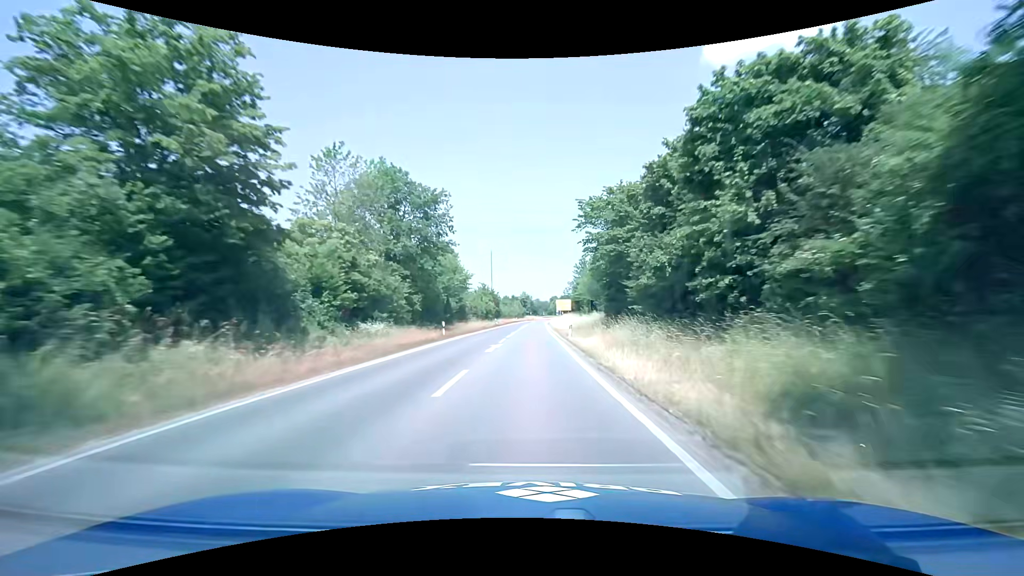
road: secondary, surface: asphalt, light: Day
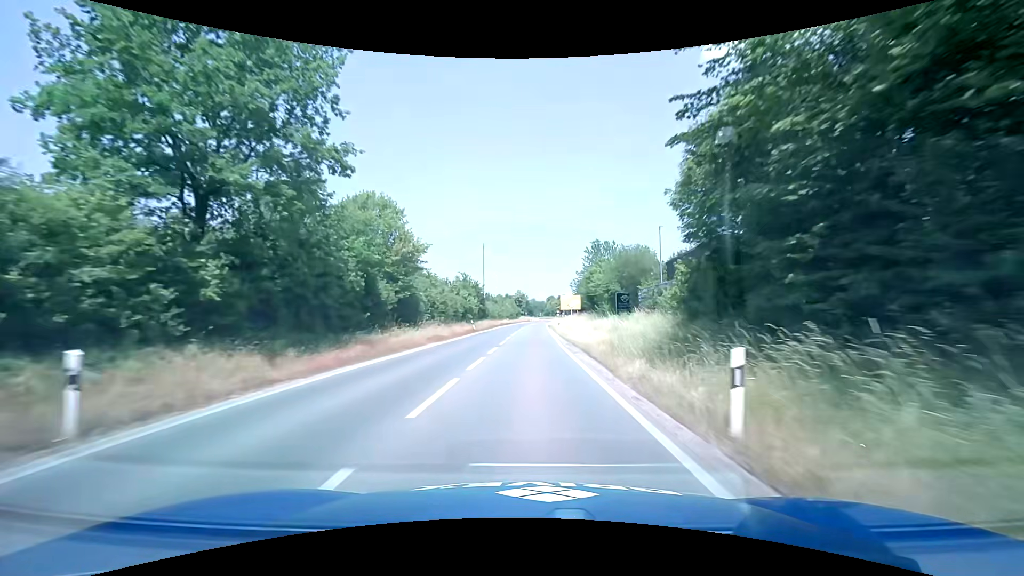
(-0.1, +23.8) m; 0°
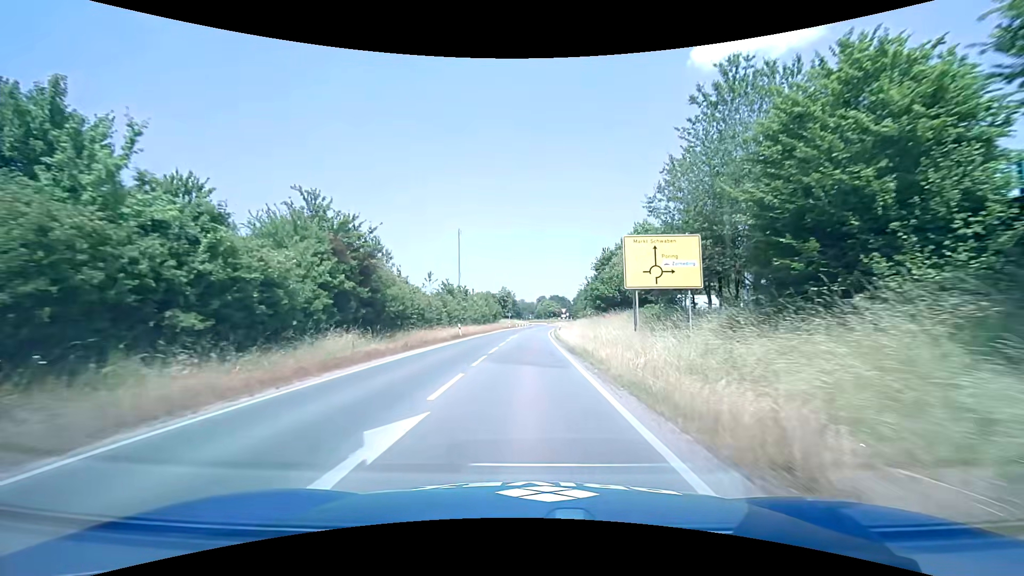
(+0.5, +51.2) m; +1°
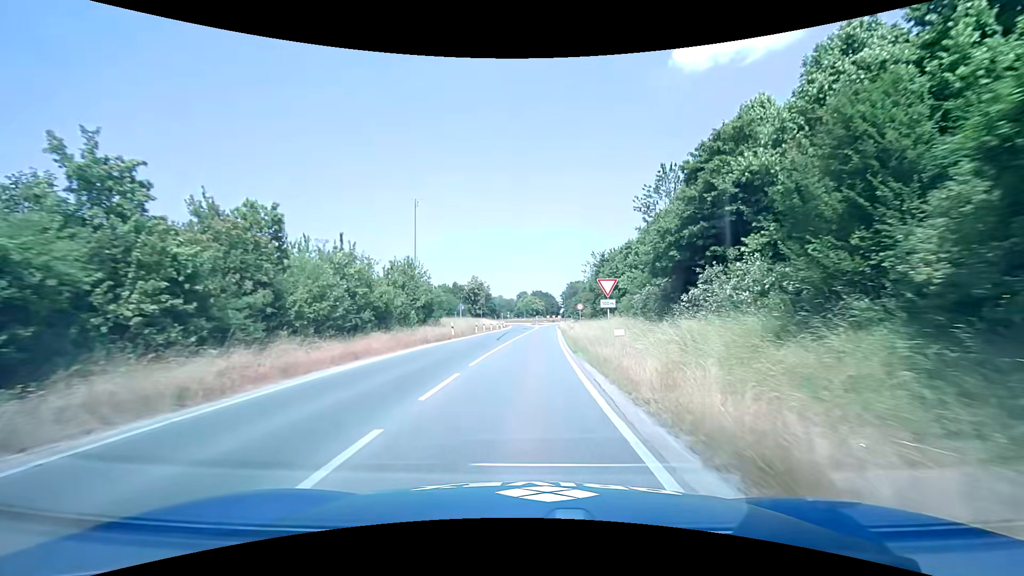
(+0.7, +47.9) m; +2°
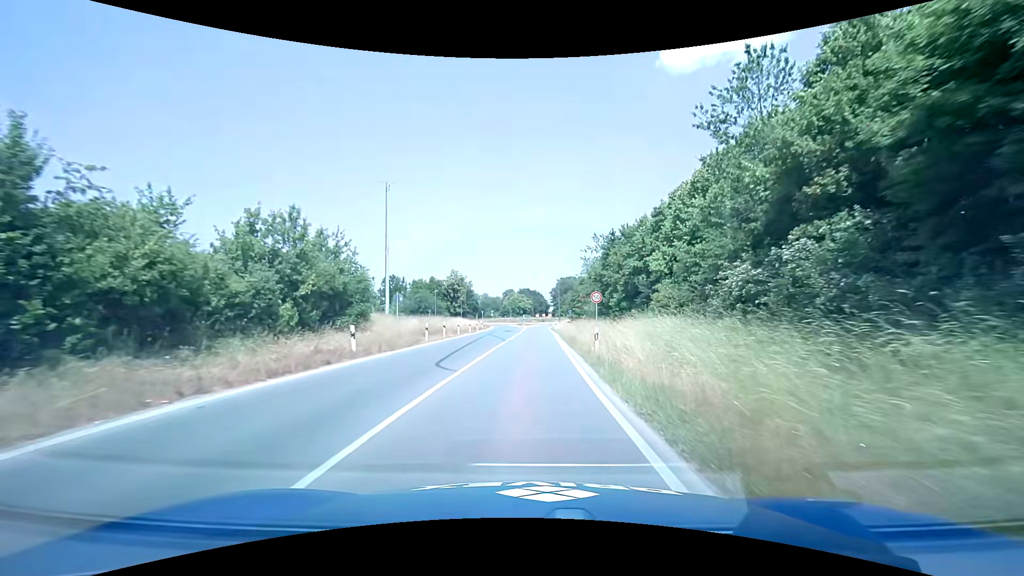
(+0.2, +18.0) m; +2°
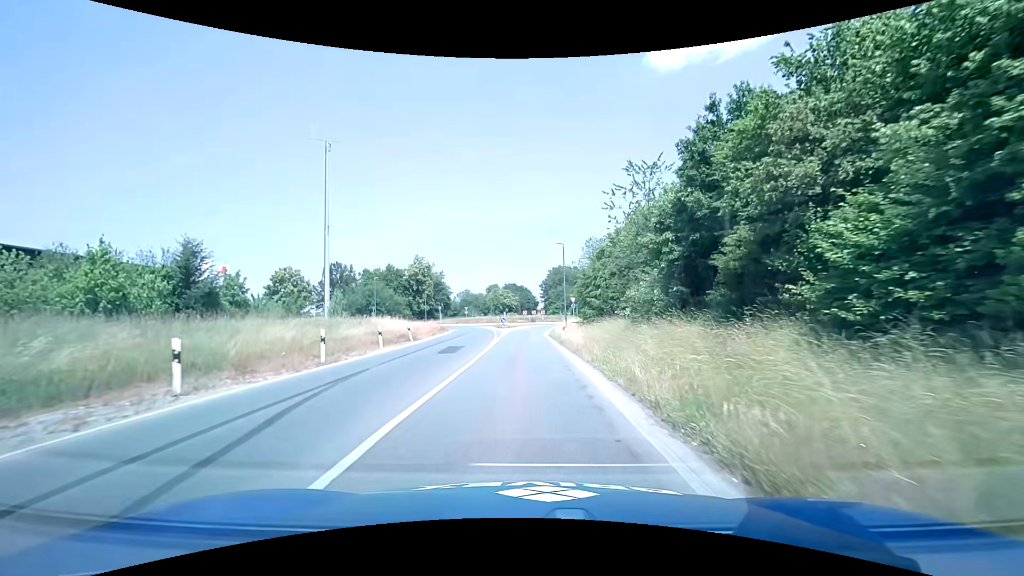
(+0.4, +31.8) m; +1°
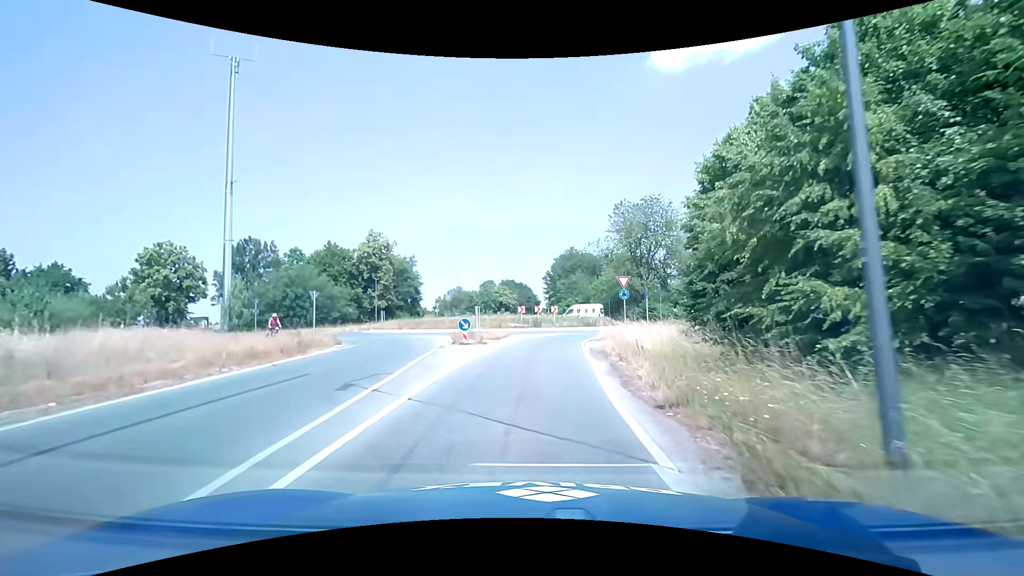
(+0.1, +34.3) m; 0°
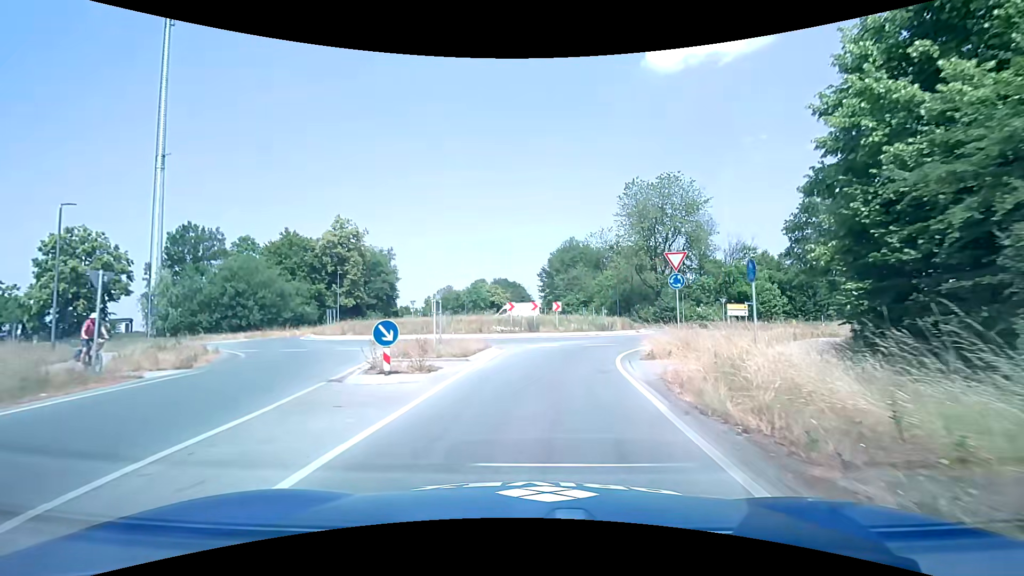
(0.0, +11.8) m; +1°
(0, +10) (+2, +20) (+7, +29) (+10, +38) (+10, +48) (+5, +56) (0, +65) (-2, +75) (-3, +85) (-3, +95) m
